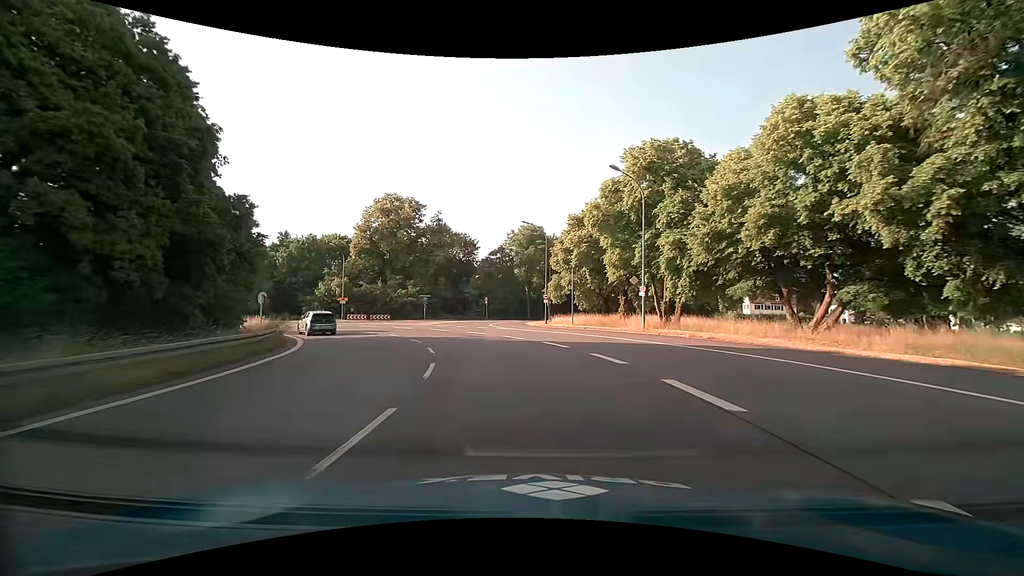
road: primary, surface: asphalt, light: Day
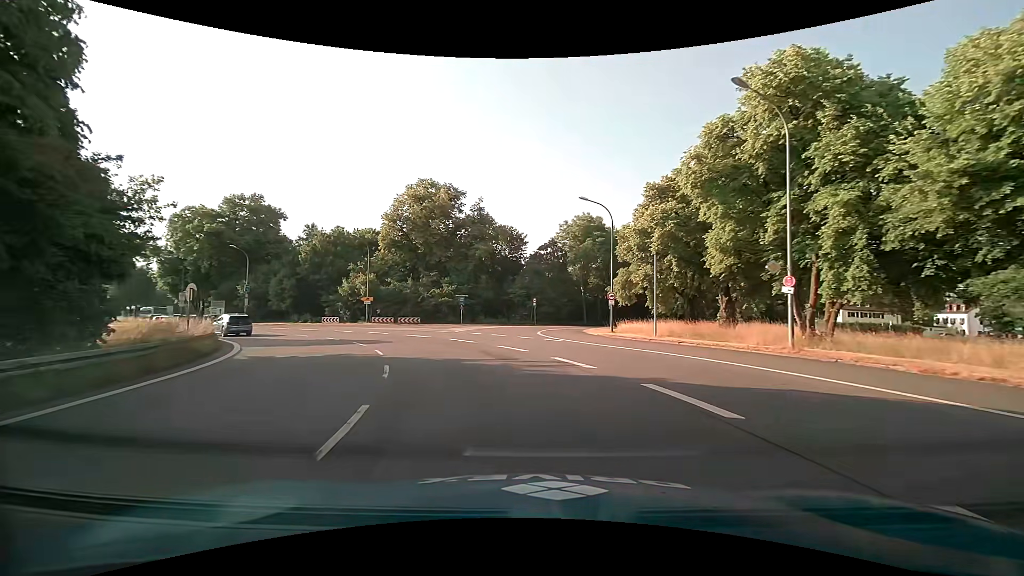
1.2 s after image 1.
(-0.5, +11.7) m; -6°
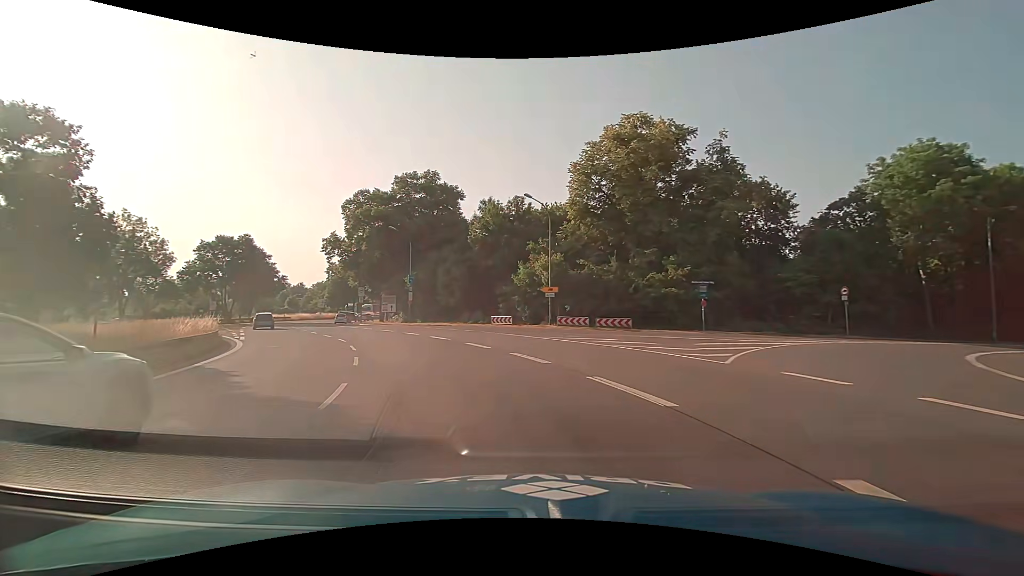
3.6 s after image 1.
(-4.1, +21.8) m; -23°
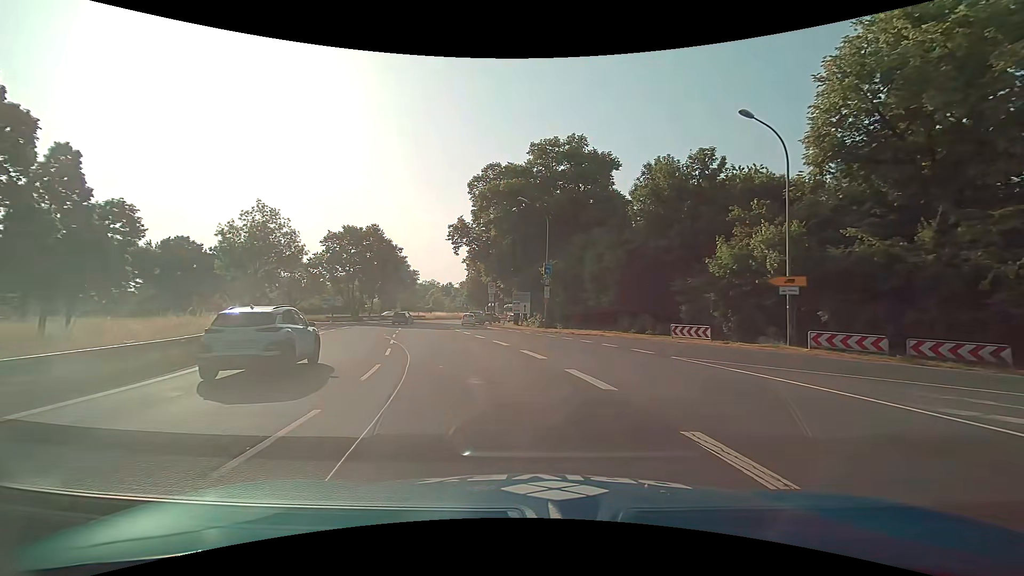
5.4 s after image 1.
(-2.4, +15.3) m; -17°
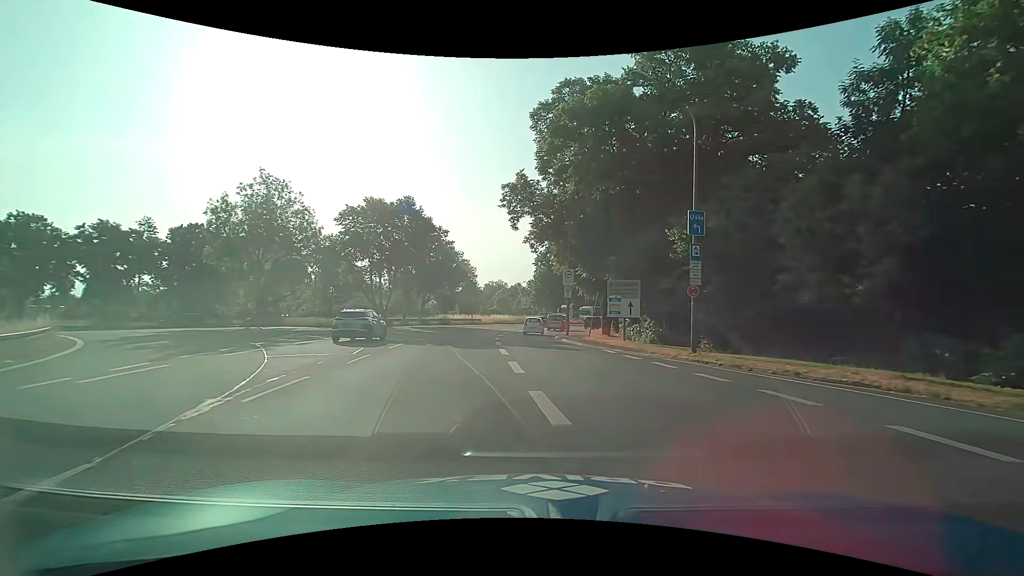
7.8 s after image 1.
(-1.8, +20.7) m; -8°
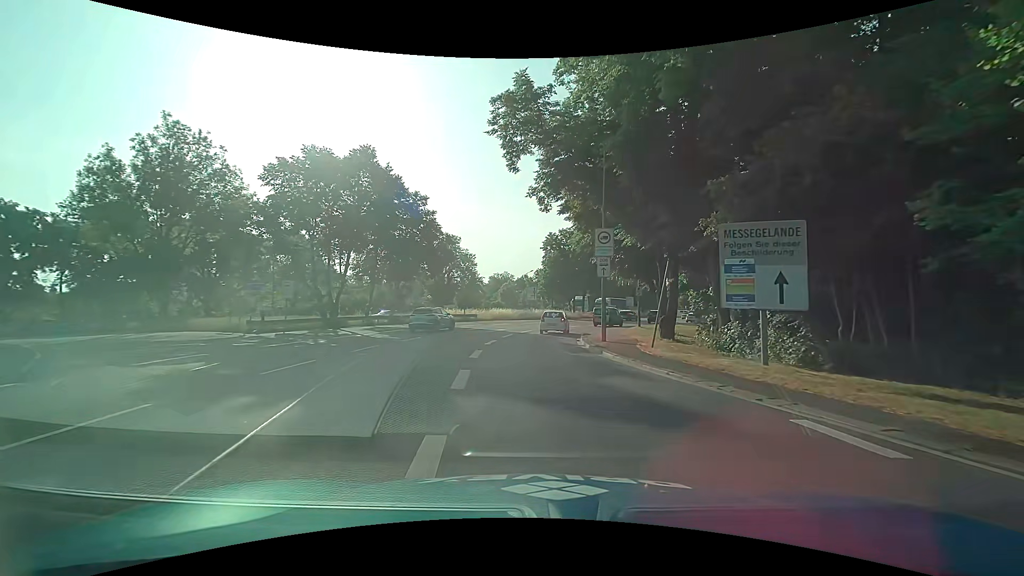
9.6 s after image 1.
(-0.1, +15.4) m; -1°
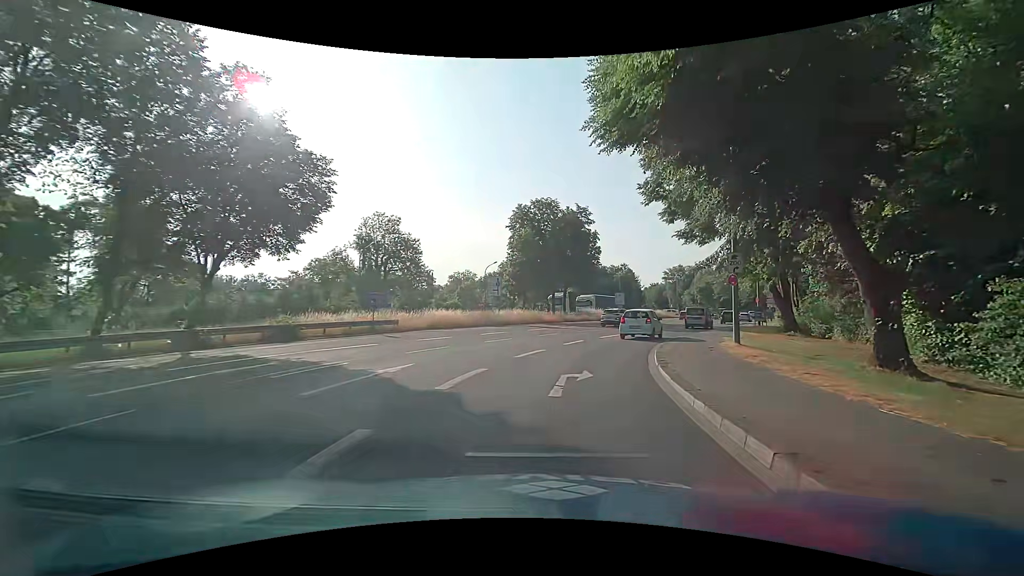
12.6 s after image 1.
(0.0, +23.6) m; +4°
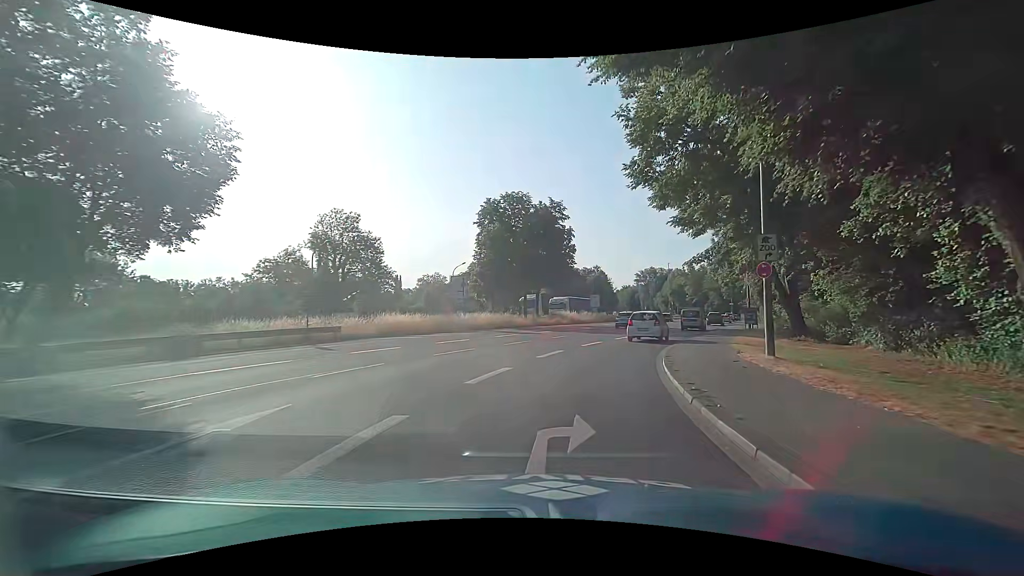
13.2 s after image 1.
(+0.1, +4.9) m; +3°
